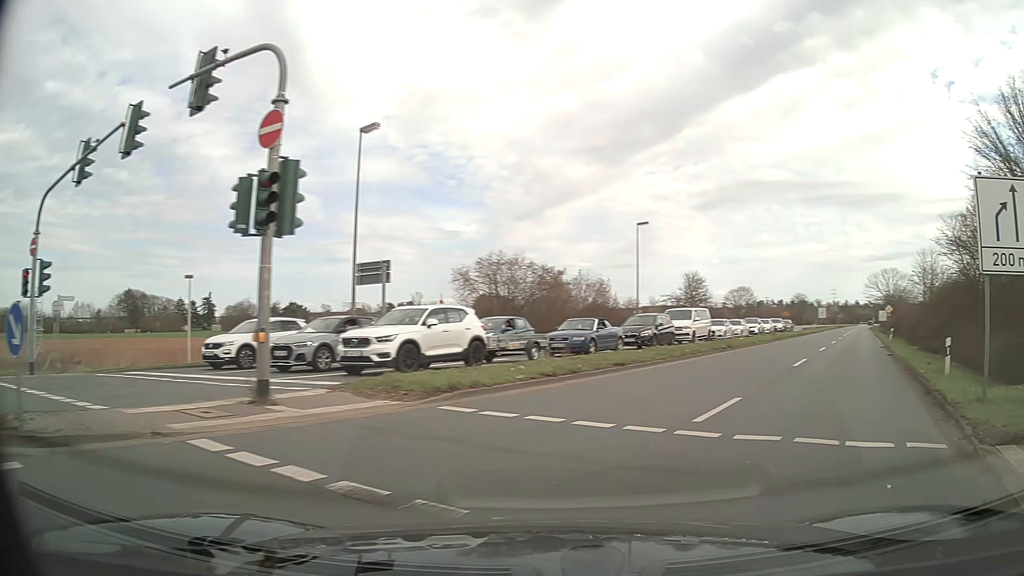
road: primary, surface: asphalt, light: Day
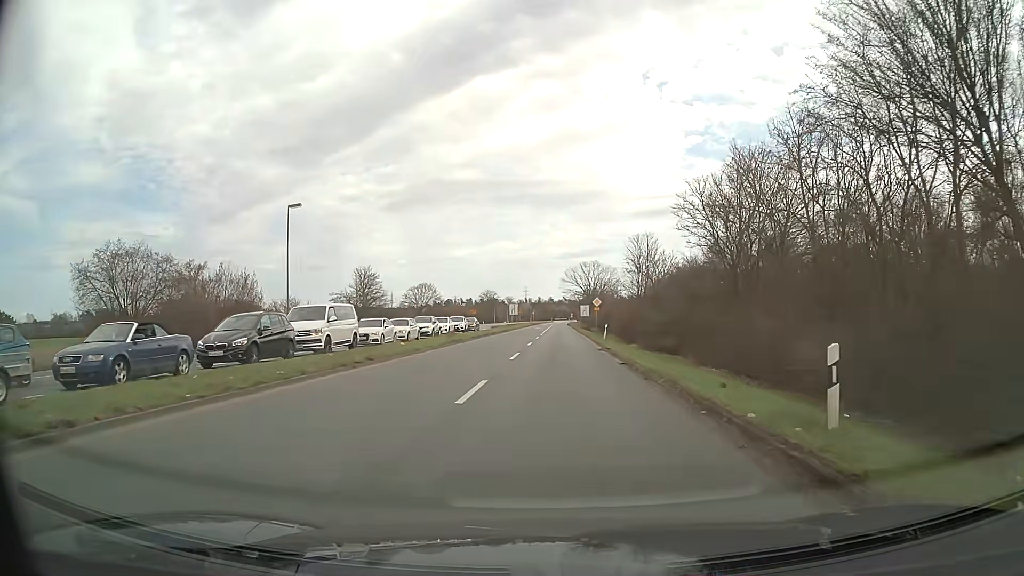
(+3.6, +10.1) m; +27°
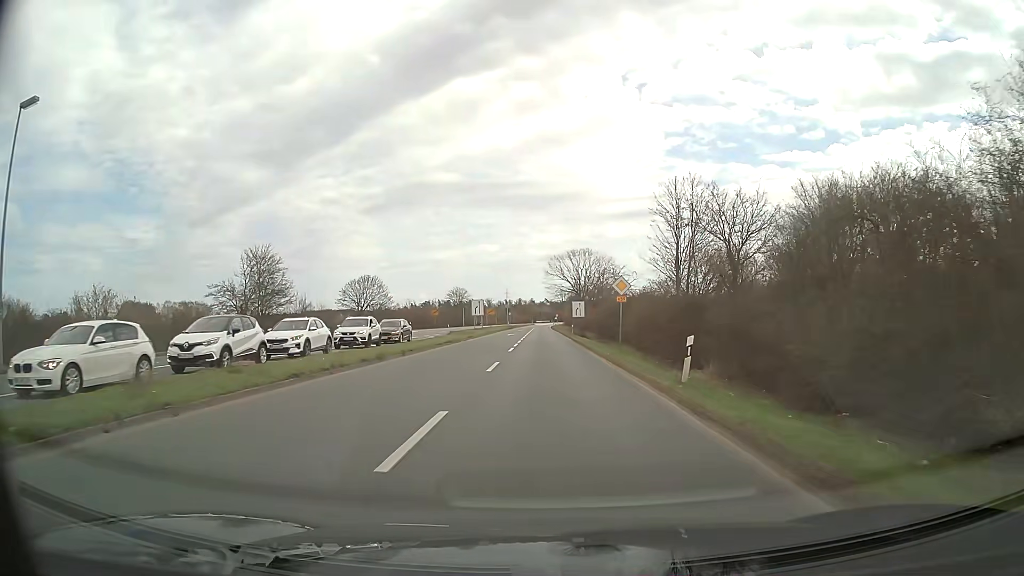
(+0.3, +29.7) m; +1°
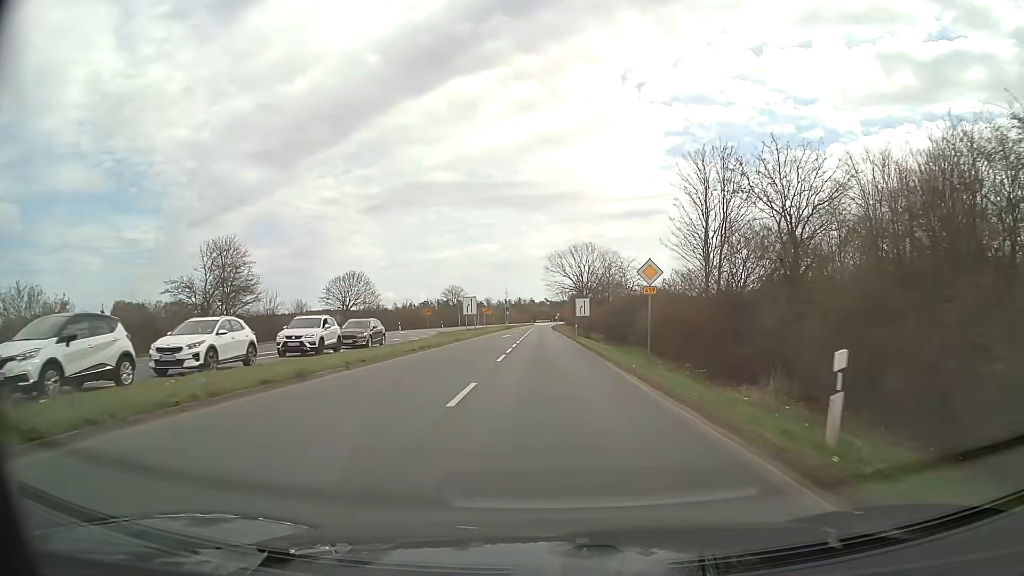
(0.0, +7.7) m; 0°
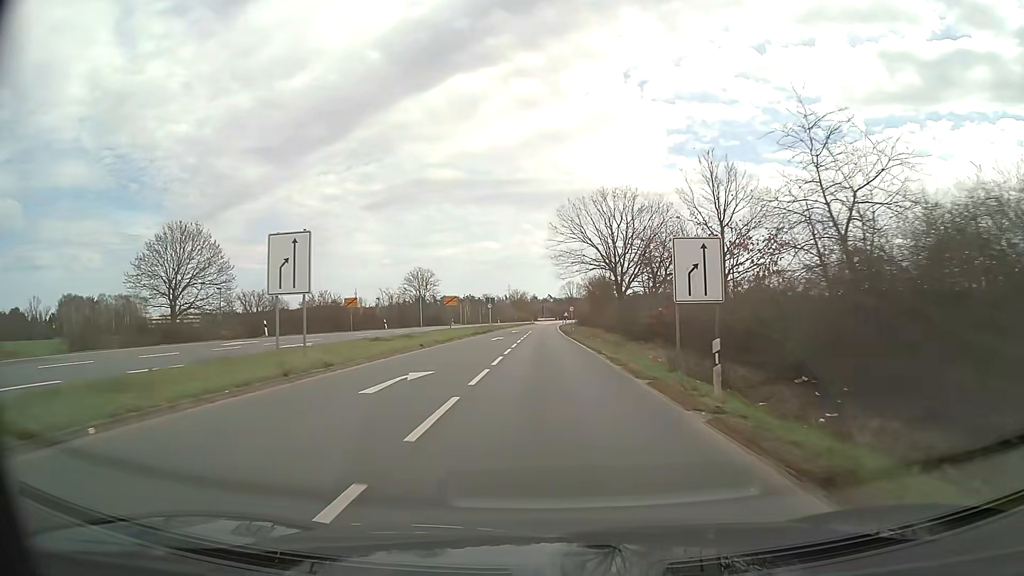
(-0.2, +46.1) m; 0°
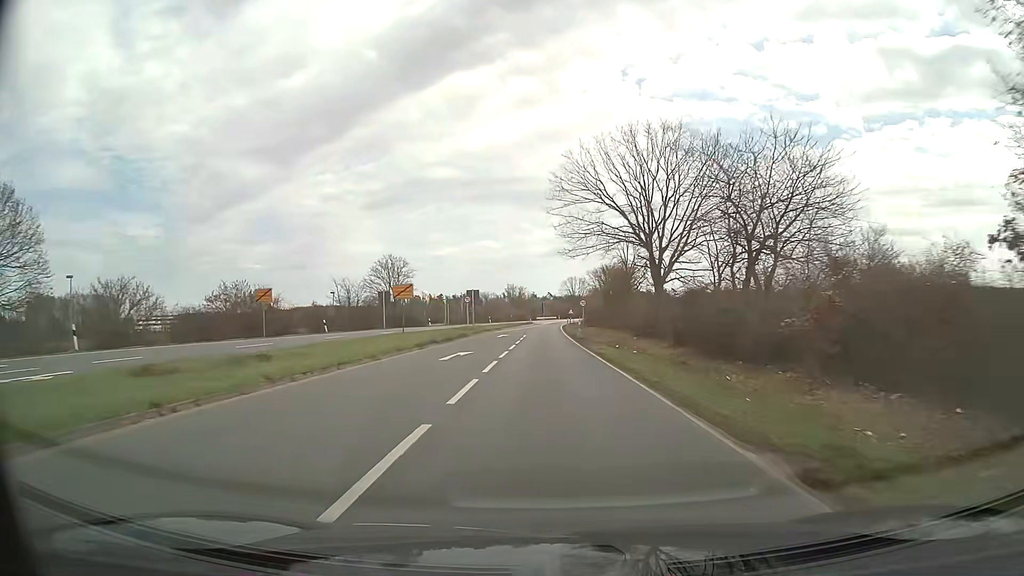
(0.0, +21.2) m; 0°
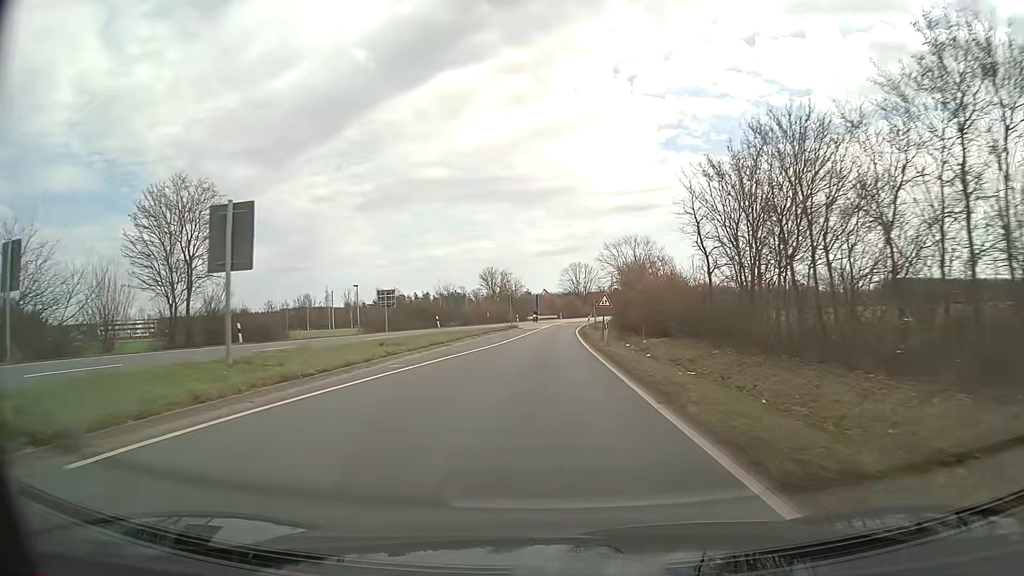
(+0.2, +52.6) m; 0°
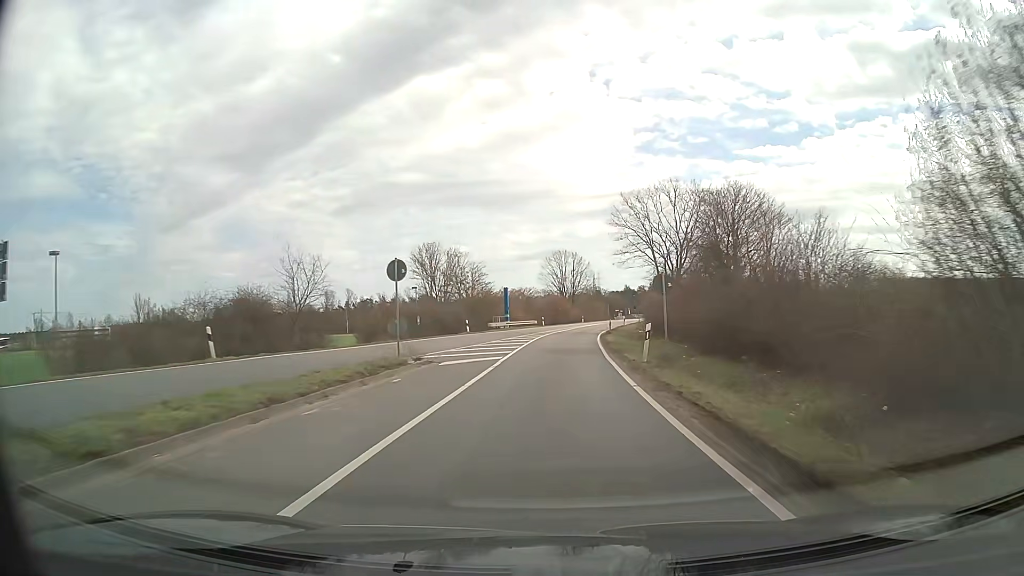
(+0.5, +40.6) m; +2°
(0, +10) (0, +20) (+1, +30) (+2, +40) (+3, +50) (+4, +60) (+5, +70) (+7, +80) (+9, +89) (+11, +99) m
